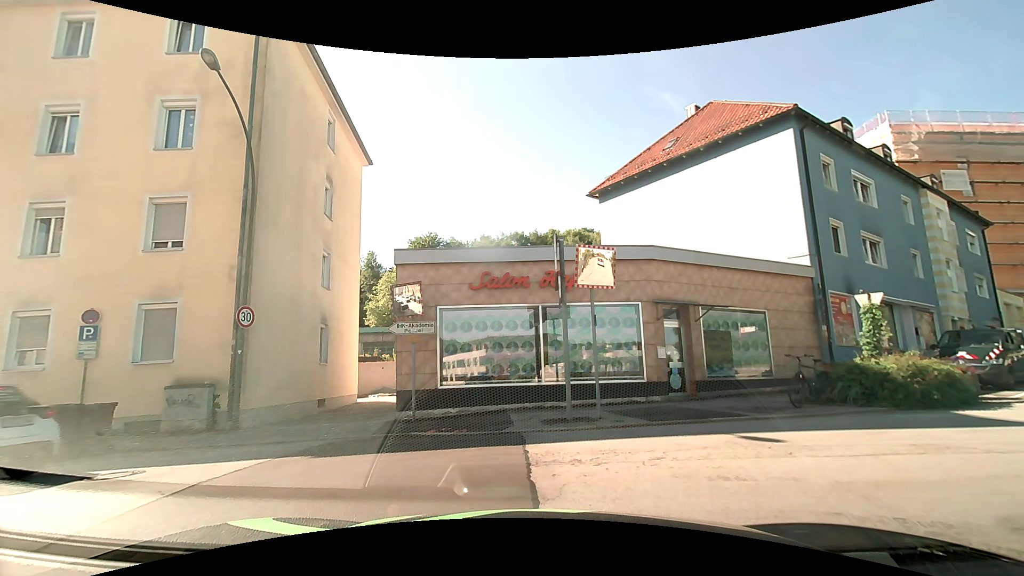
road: residential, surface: asphalt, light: Day
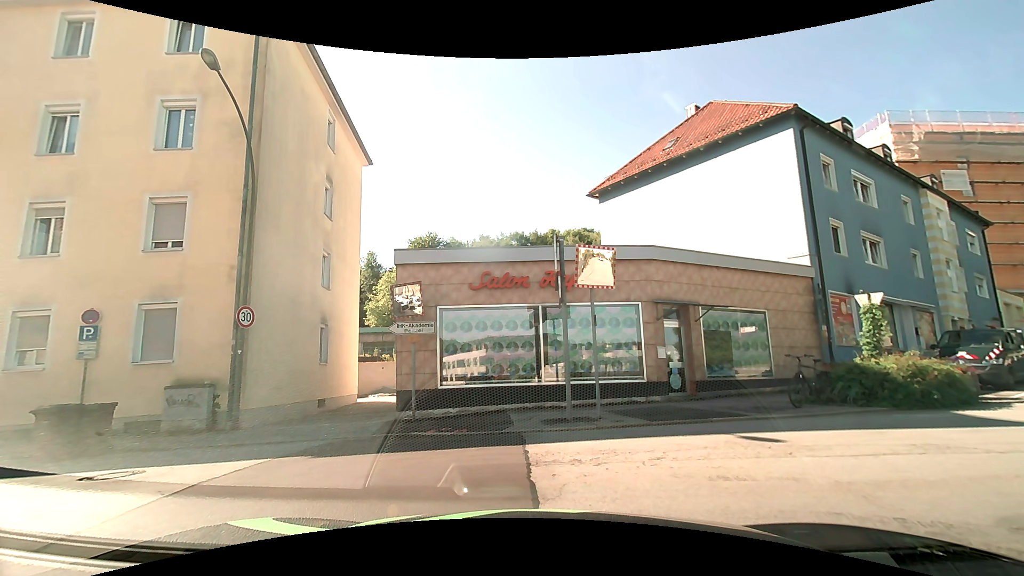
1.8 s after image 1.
(0.0, 0.0) m; 0°
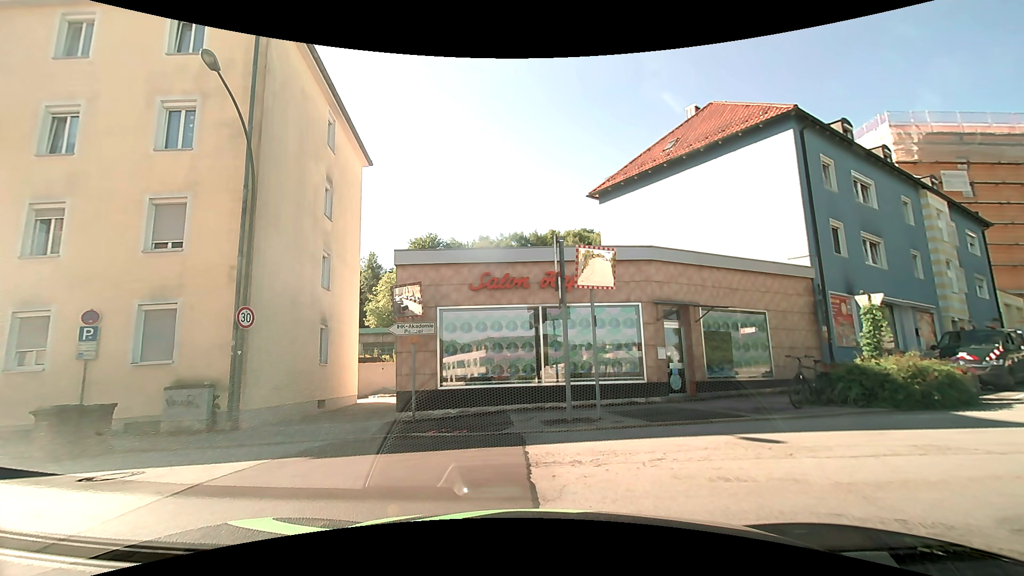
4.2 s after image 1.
(0.0, 0.0) m; 0°
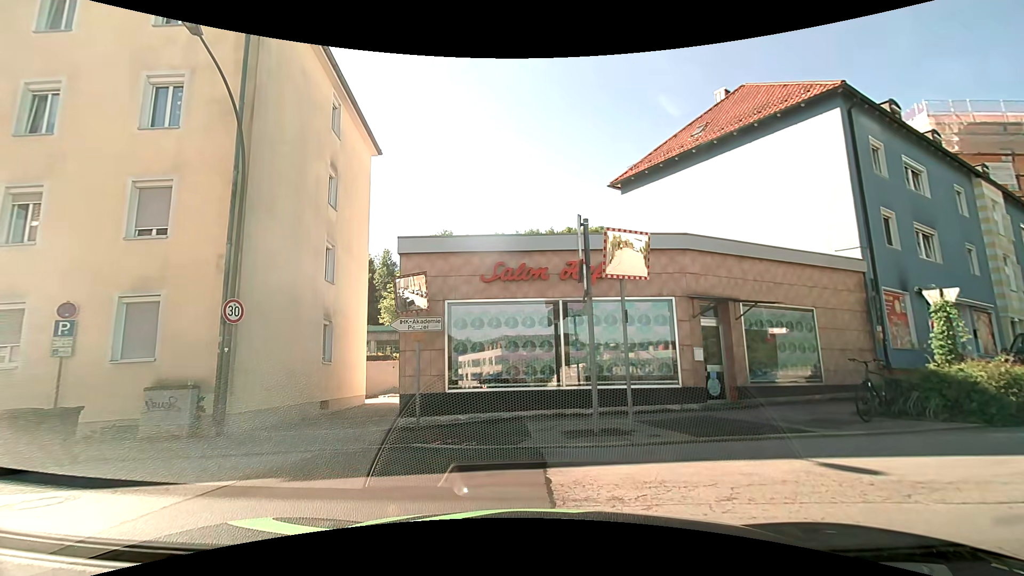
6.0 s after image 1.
(0.0, +1.6) m; -3°
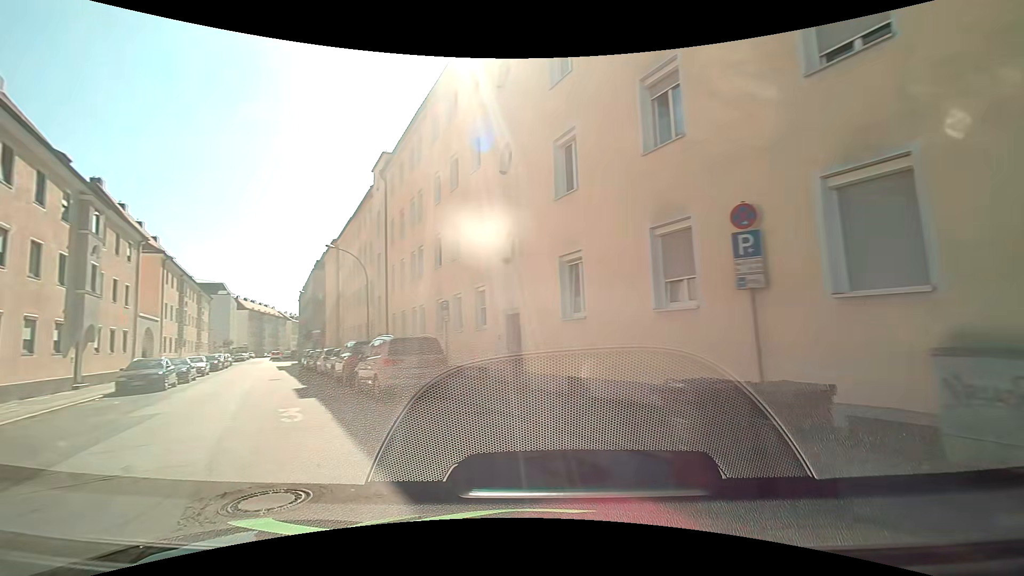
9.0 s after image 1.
(-4.5, +6.9) m; -68°
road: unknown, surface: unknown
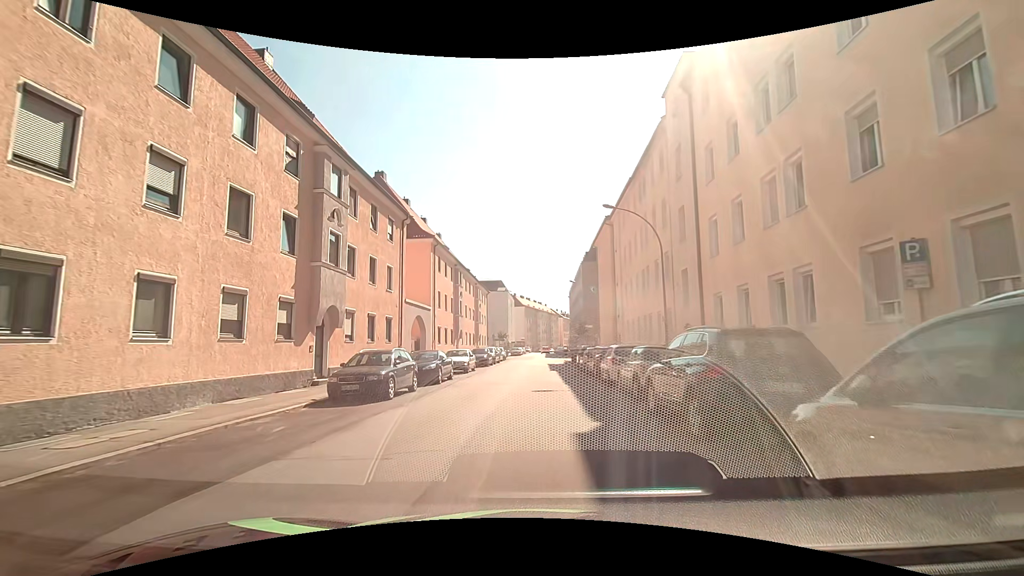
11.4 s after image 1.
(-4.1, +11.0) m; -29°
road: tertiary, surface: asphalt
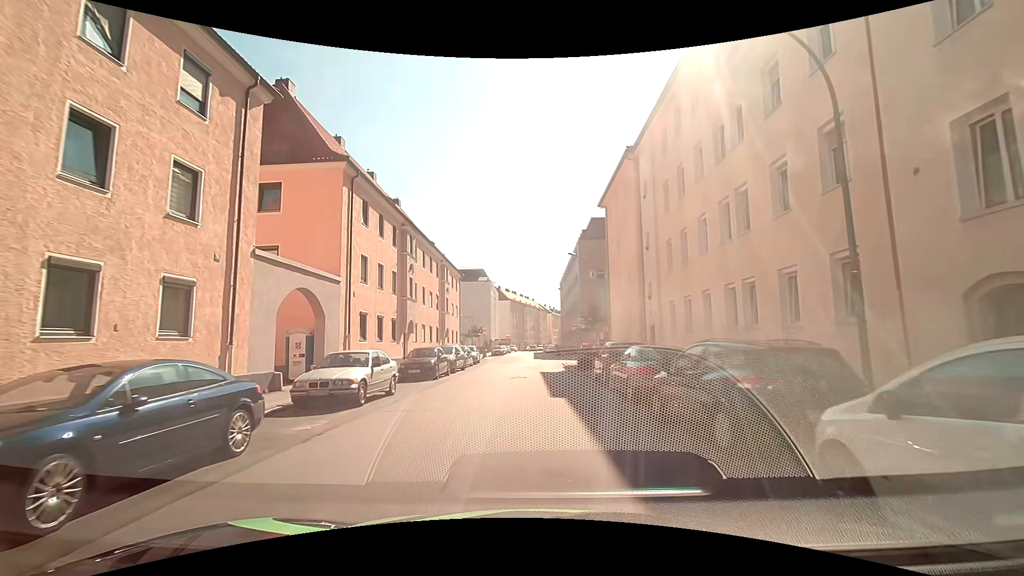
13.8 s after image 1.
(+0.4, +16.3) m; +1°
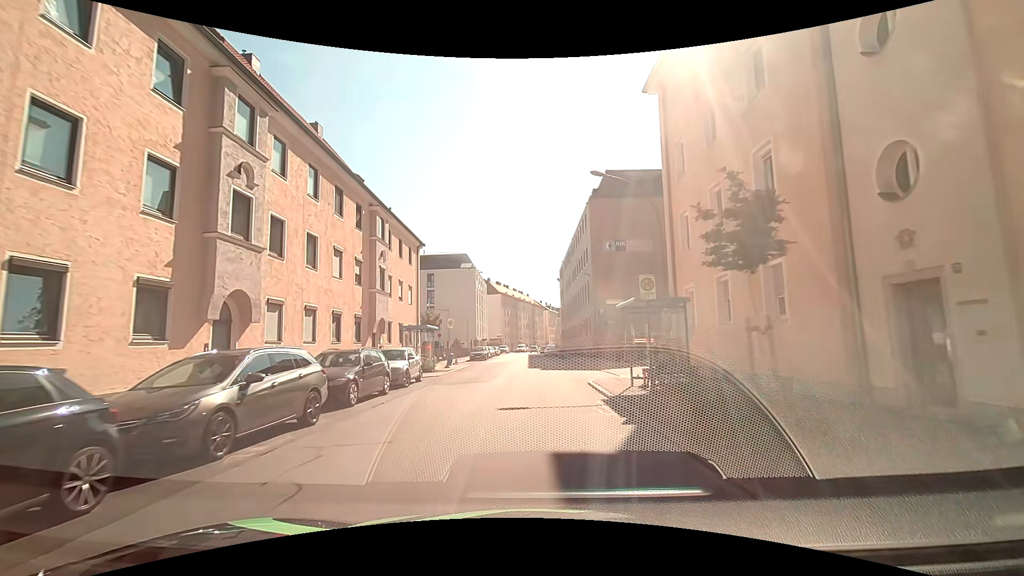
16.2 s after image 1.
(+0.2, +19.7) m; +1°
(0, +10) (0, +20) (0, +30) (0, +40) (0, +50) (0, +60) (-1, +70) (-1, +80) (-1, +90) (-1, +100) m
